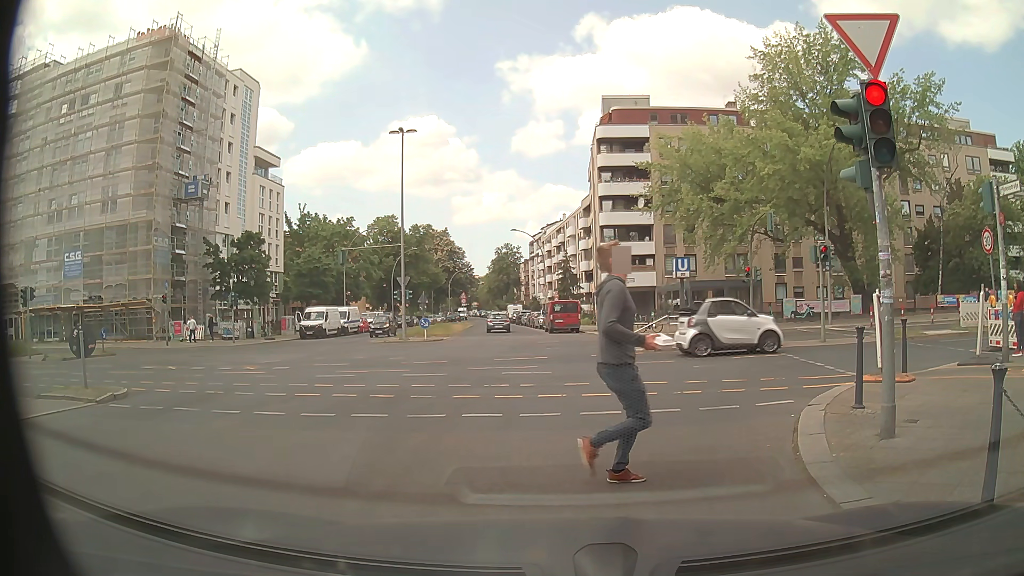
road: tertiary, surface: asphalt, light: Day
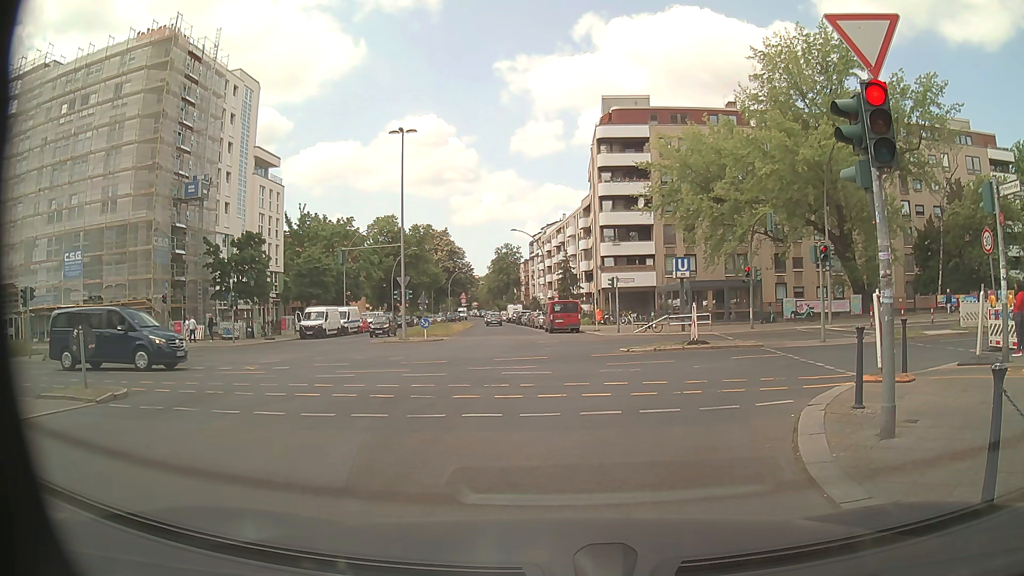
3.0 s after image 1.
(0.0, 0.0) m; 0°
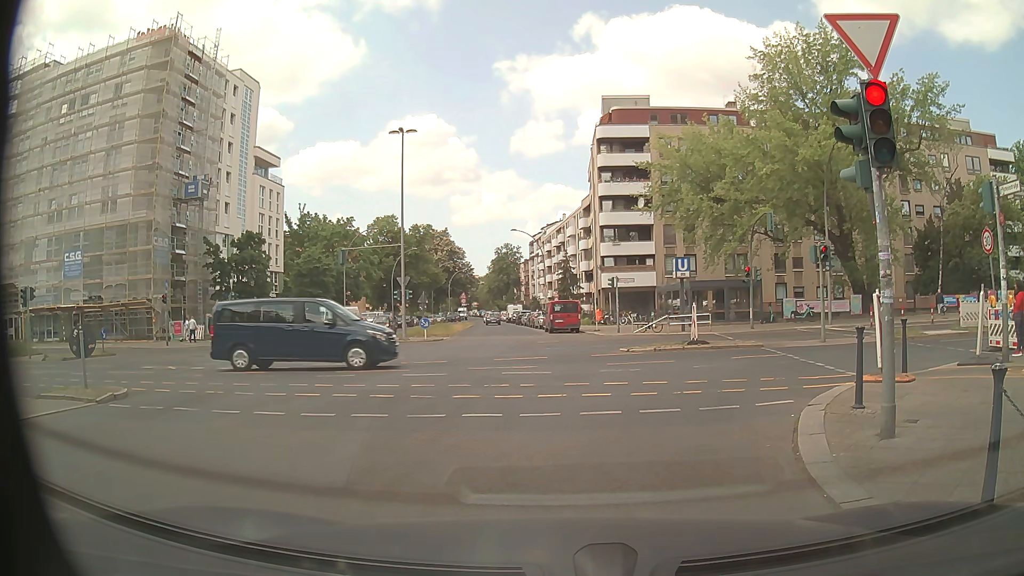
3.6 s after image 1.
(0.0, 0.0) m; 0°
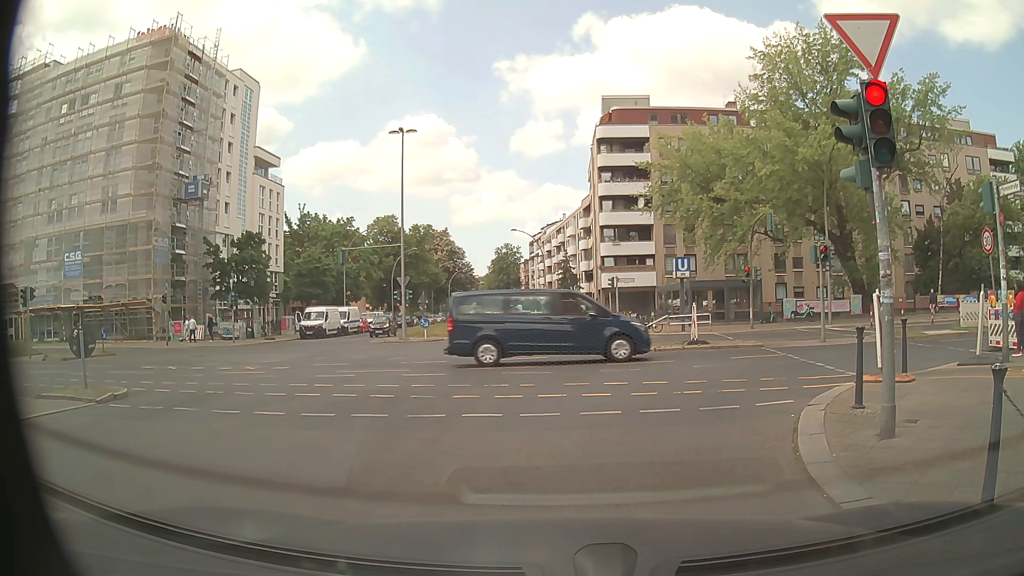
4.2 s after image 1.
(0.0, 0.0) m; 0°
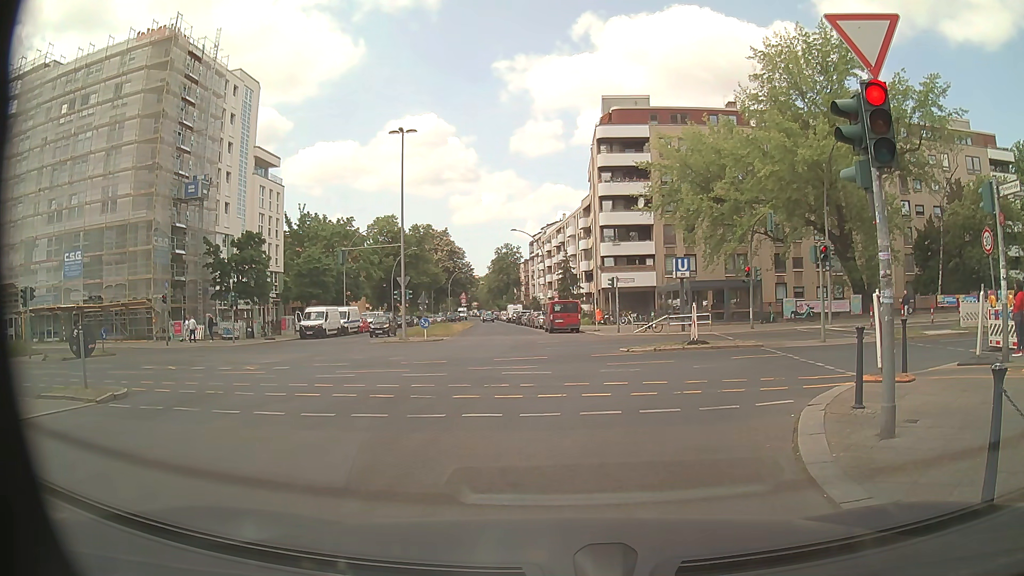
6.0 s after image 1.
(0.0, 0.0) m; 0°
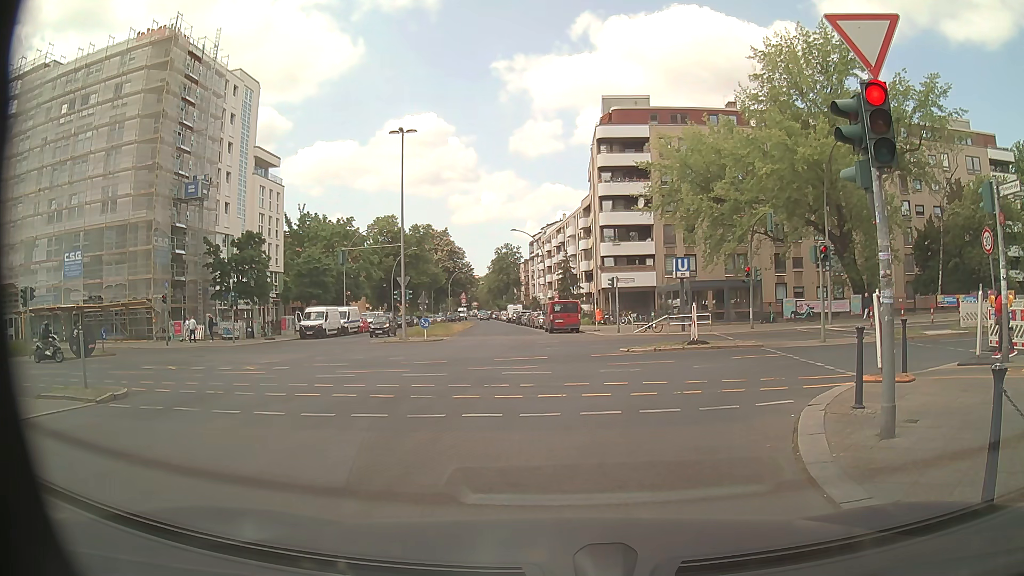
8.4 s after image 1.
(0.0, 0.0) m; 0°
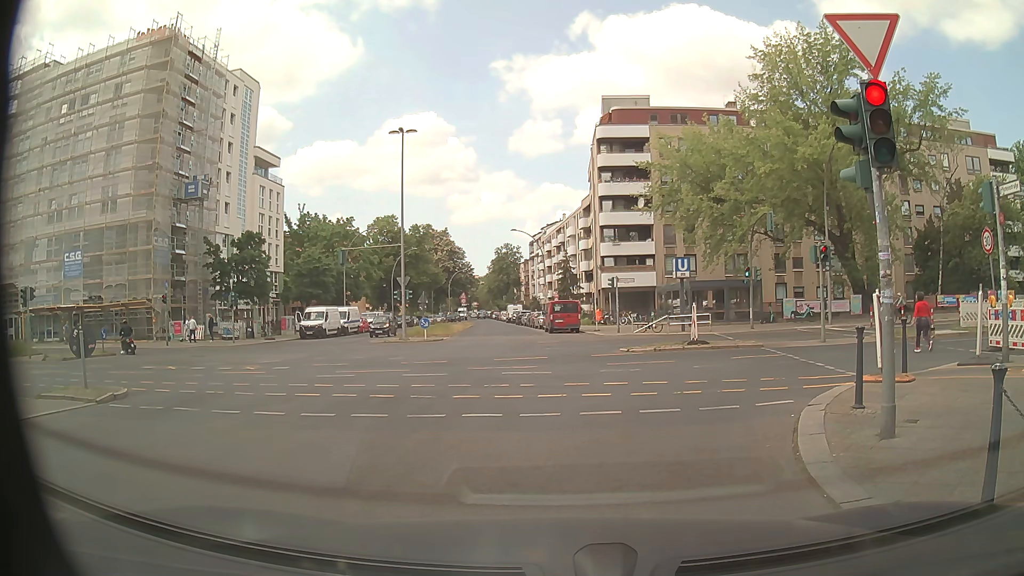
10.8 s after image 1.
(0.0, 0.0) m; 0°
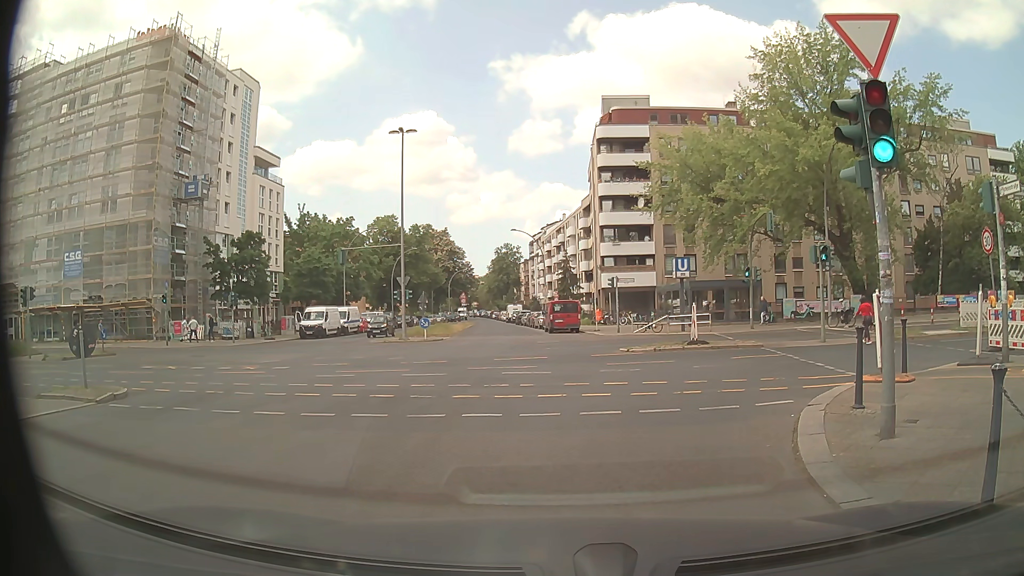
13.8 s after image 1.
(0.0, 0.0) m; 0°
